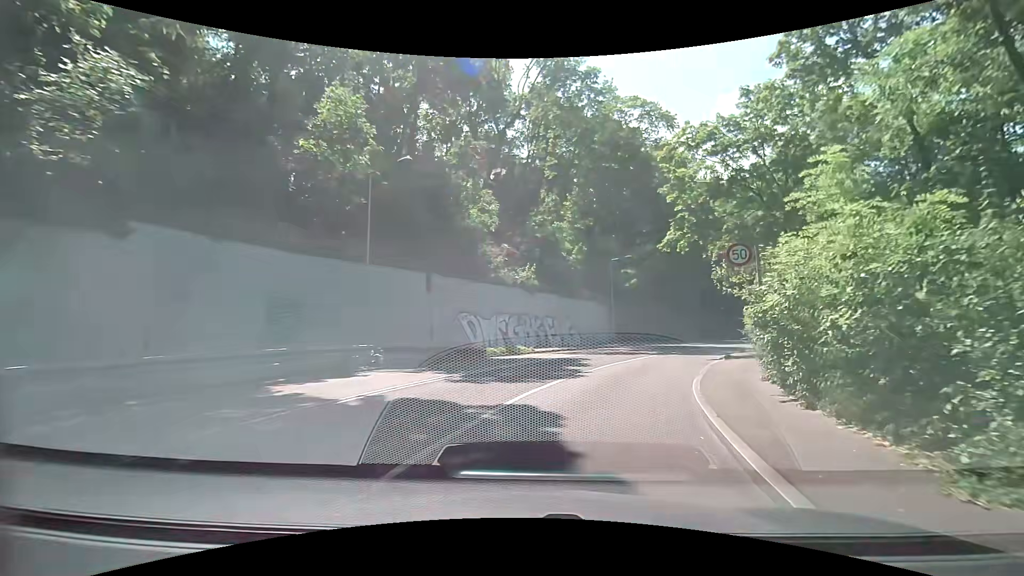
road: secondary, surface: asphalt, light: Day
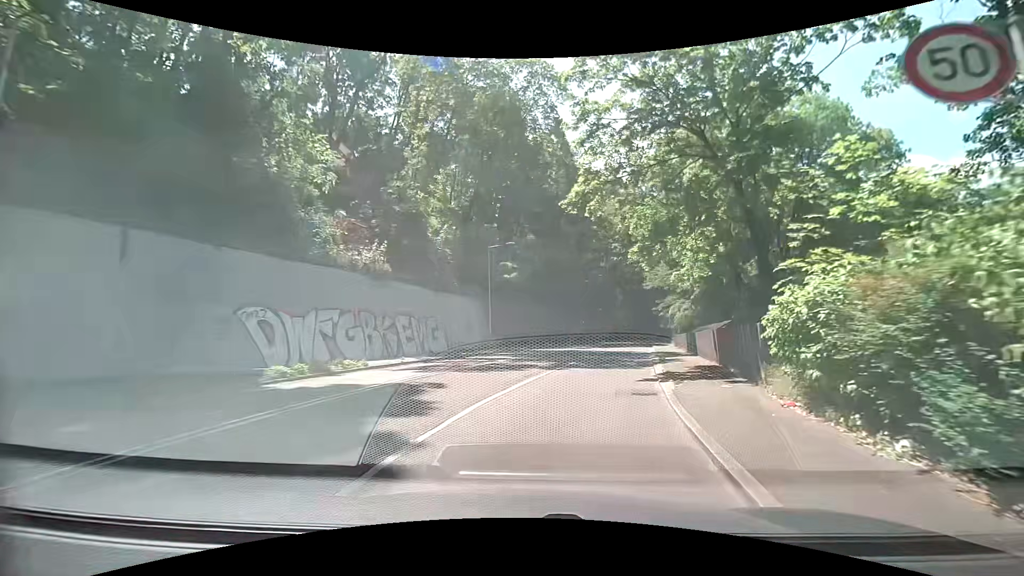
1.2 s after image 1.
(+1.3, +9.6) m; +14°
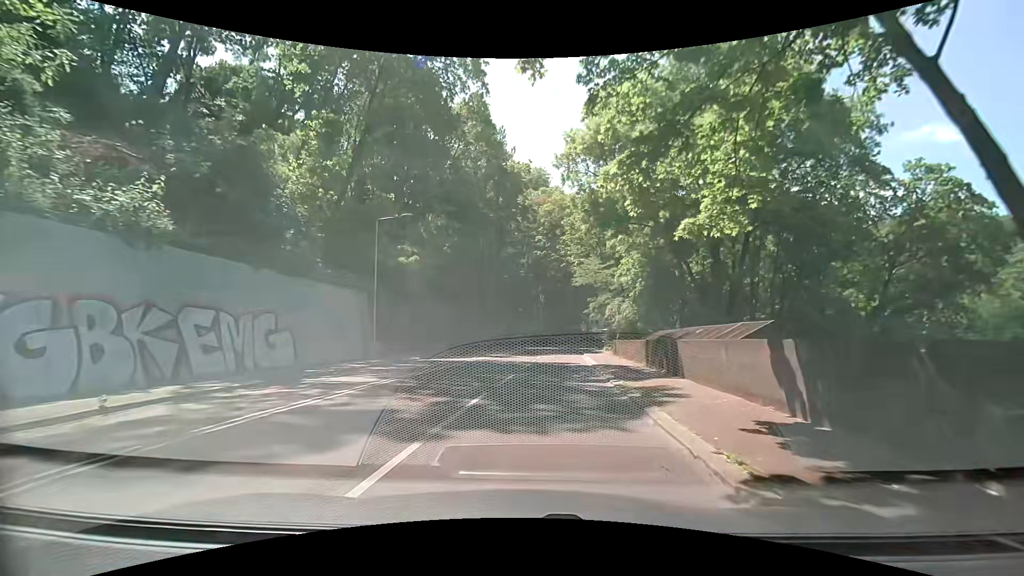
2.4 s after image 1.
(+1.1, +10.2) m; +11°
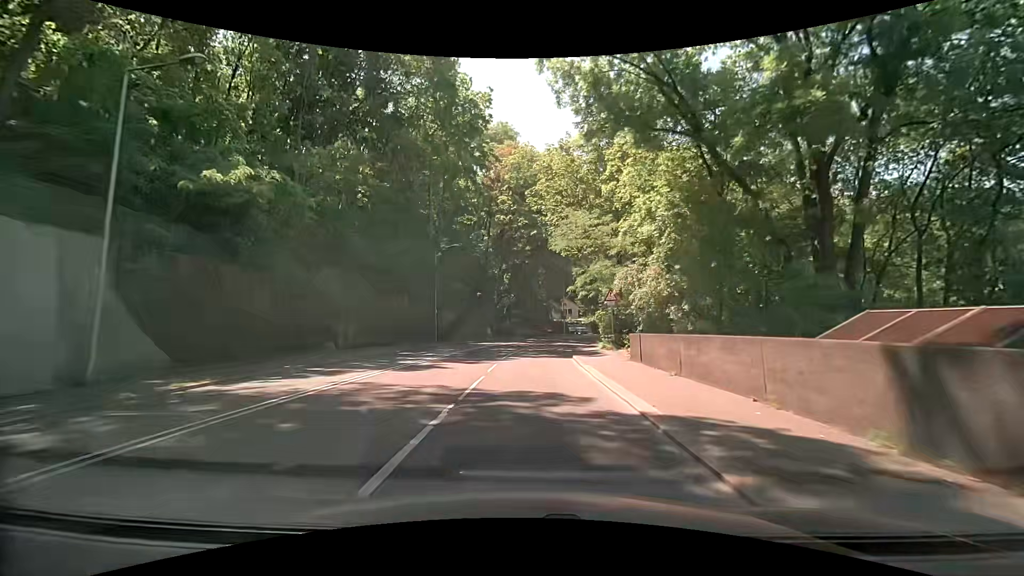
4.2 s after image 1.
(+0.8, +16.6) m; +4°
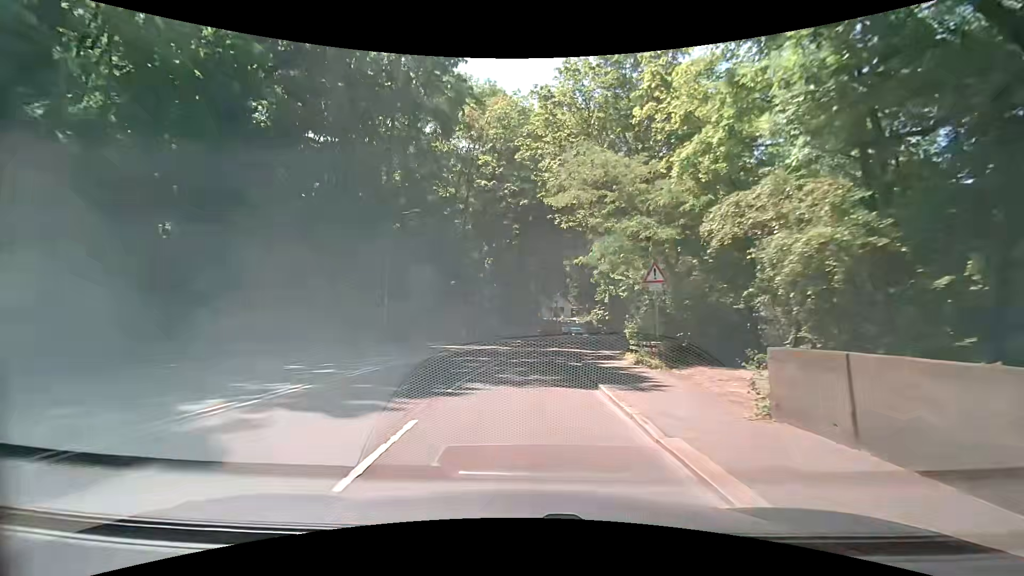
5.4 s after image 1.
(+0.2, +12.0) m; +2°
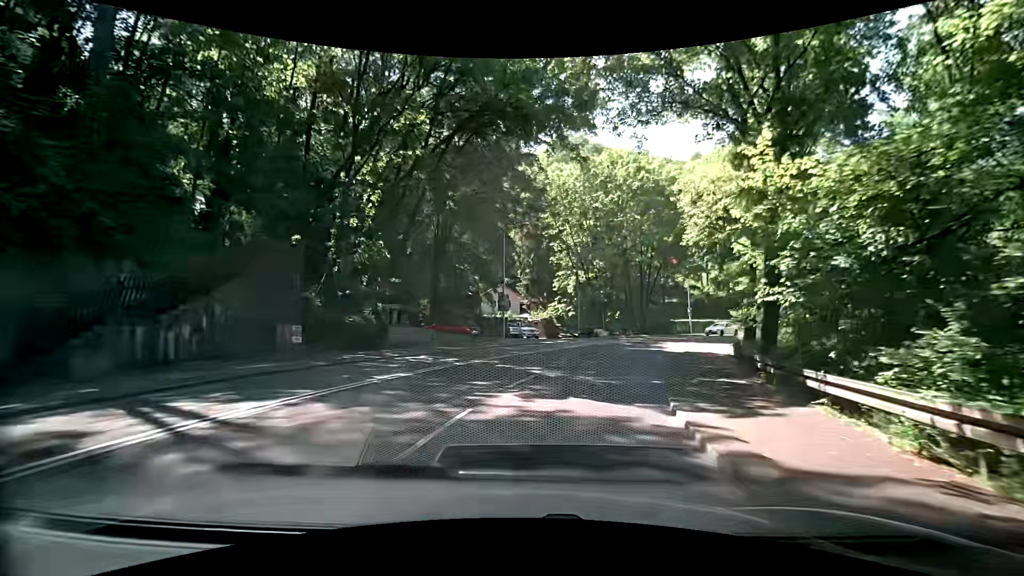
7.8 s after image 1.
(+0.6, +22.8) m; +5°
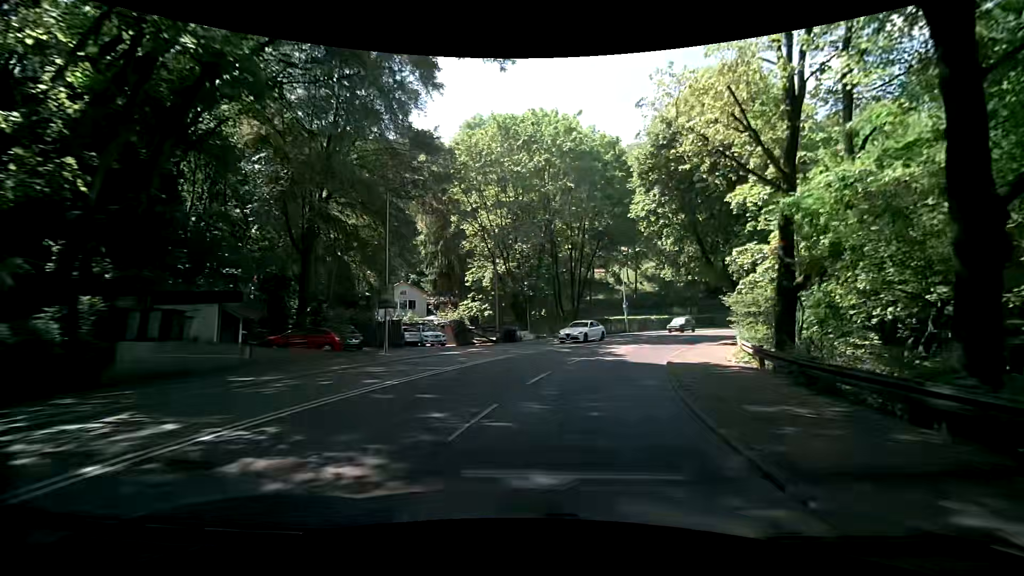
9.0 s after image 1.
(+1.0, +11.3) m; +11°
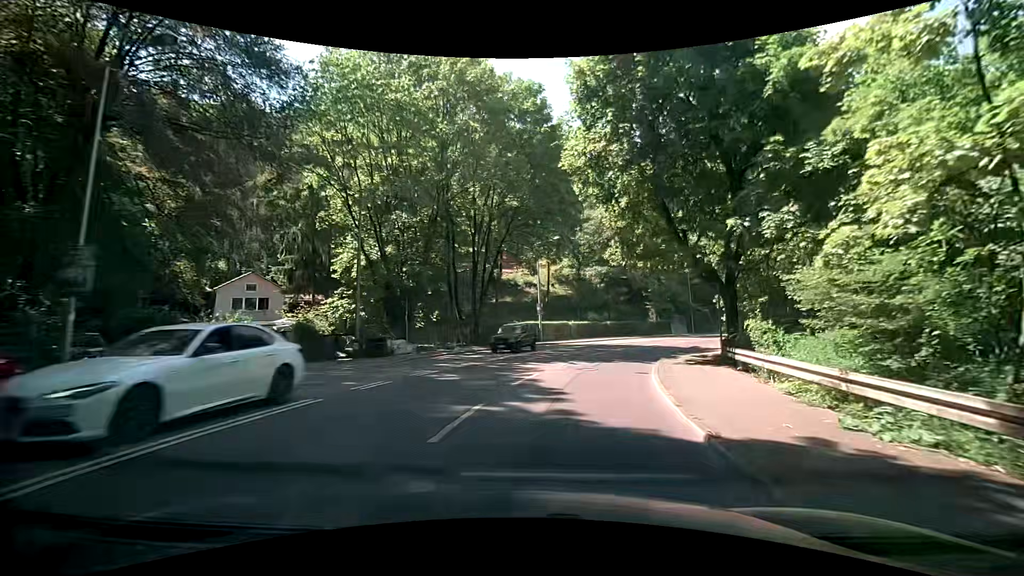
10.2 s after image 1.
(+0.8, +11.4) m; +10°
(+1, +10) (+3, +20) (+6, +29) (+11, +38) (+17, +46) (+24, +53) (+32, +59) (+40, +64) (+49, +69) (+58, +74) m
